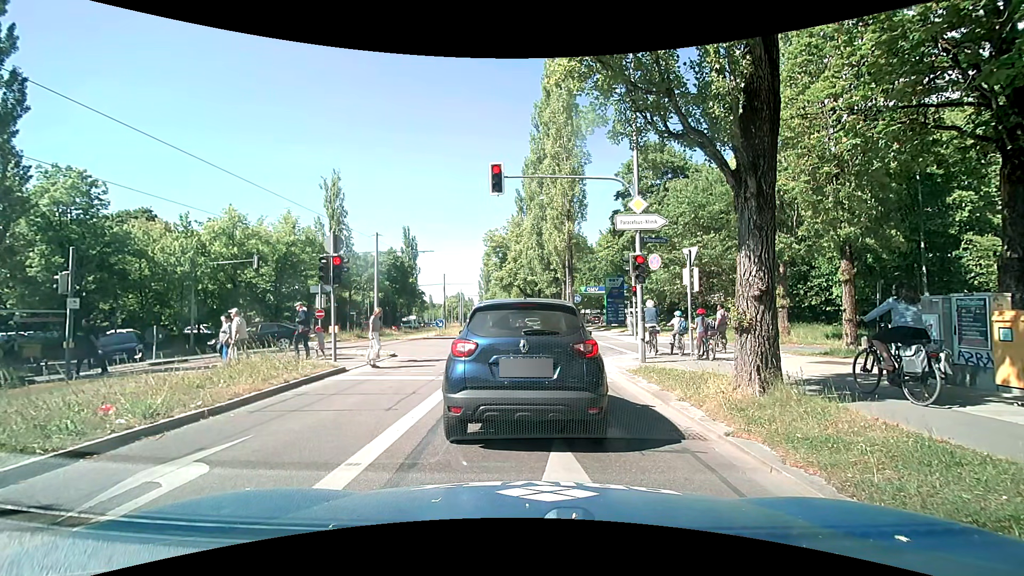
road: secondary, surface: asphalt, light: Day
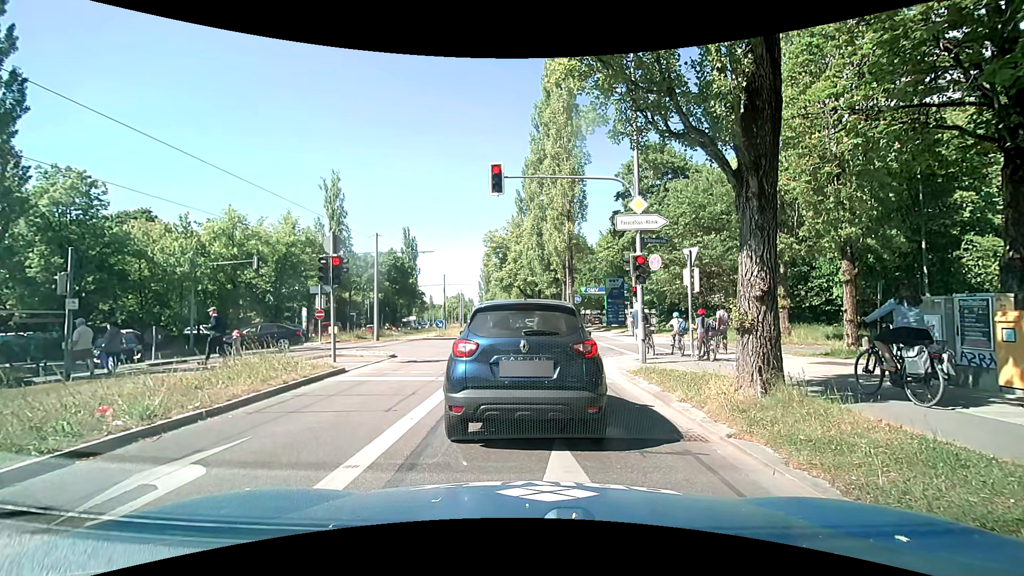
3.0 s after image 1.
(0.0, 0.0) m; 0°
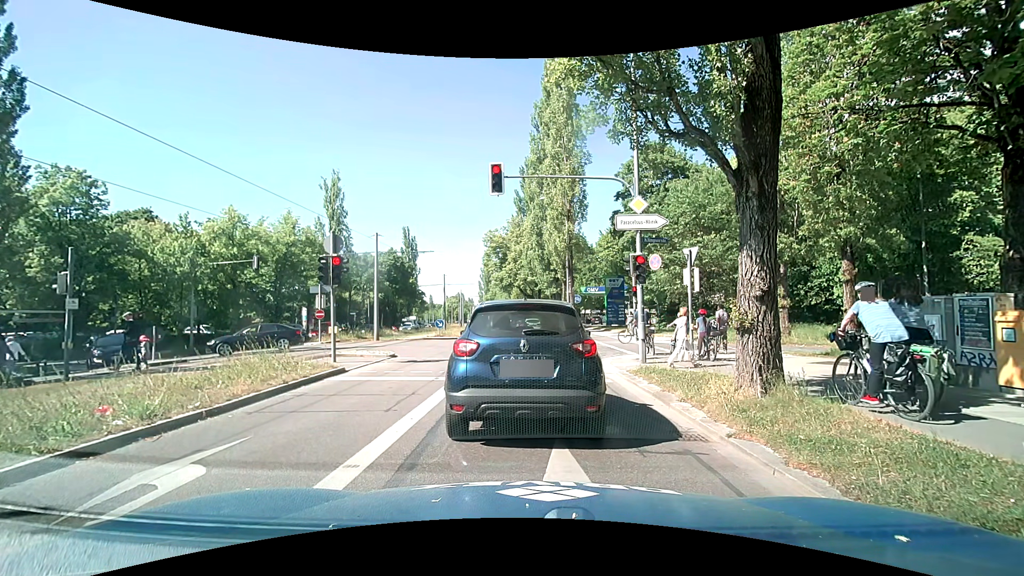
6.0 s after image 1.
(0.0, 0.0) m; 0°
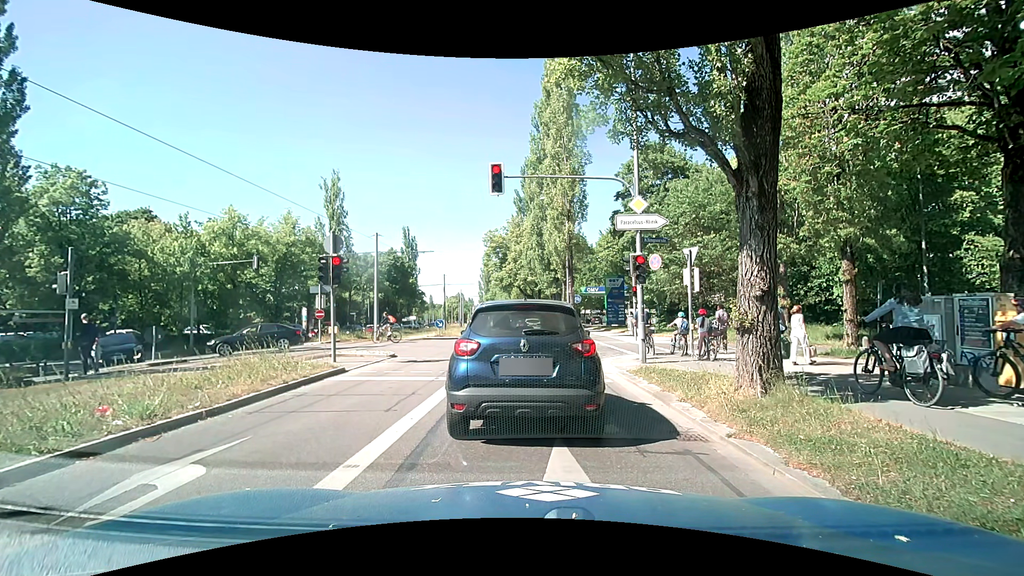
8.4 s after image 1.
(0.0, 0.0) m; 0°
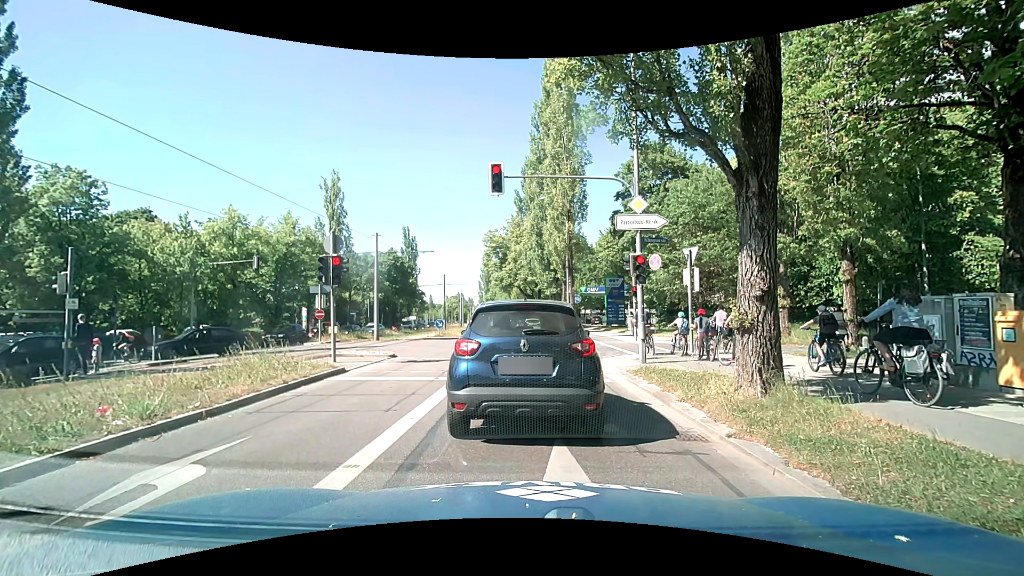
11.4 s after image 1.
(0.0, 0.0) m; 0°
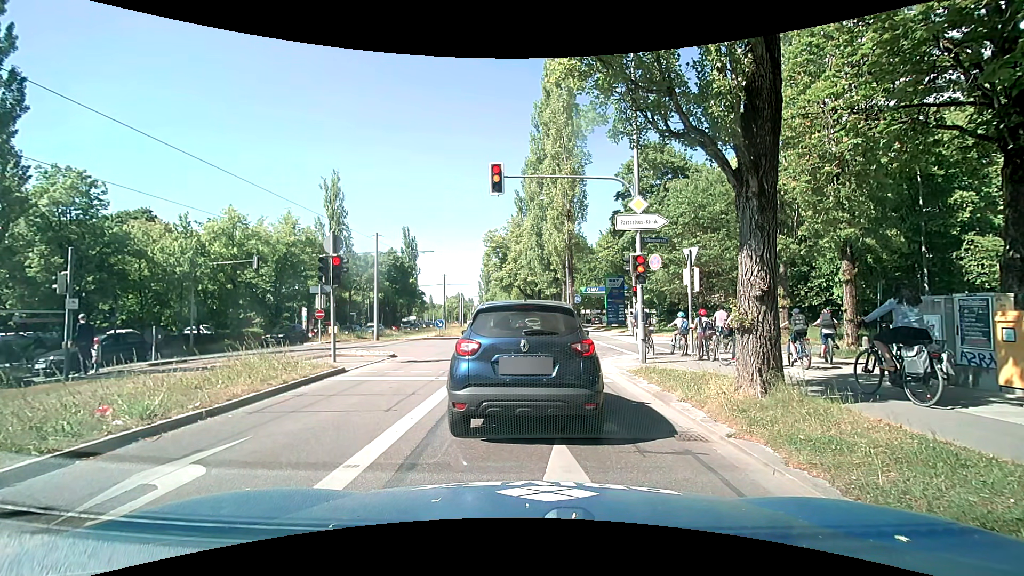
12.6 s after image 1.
(0.0, 0.0) m; 0°
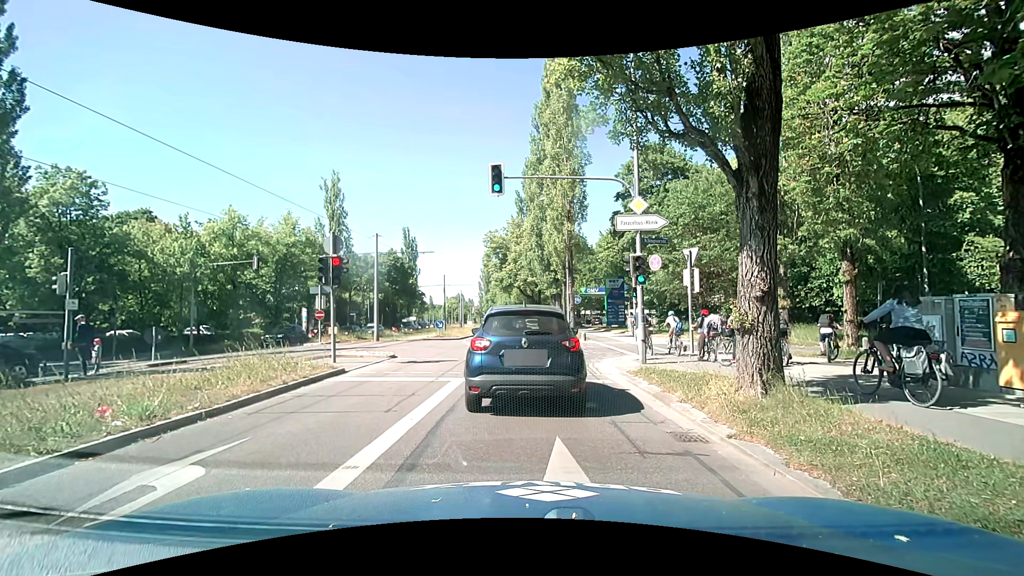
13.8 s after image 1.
(0.0, 0.0) m; 0°
